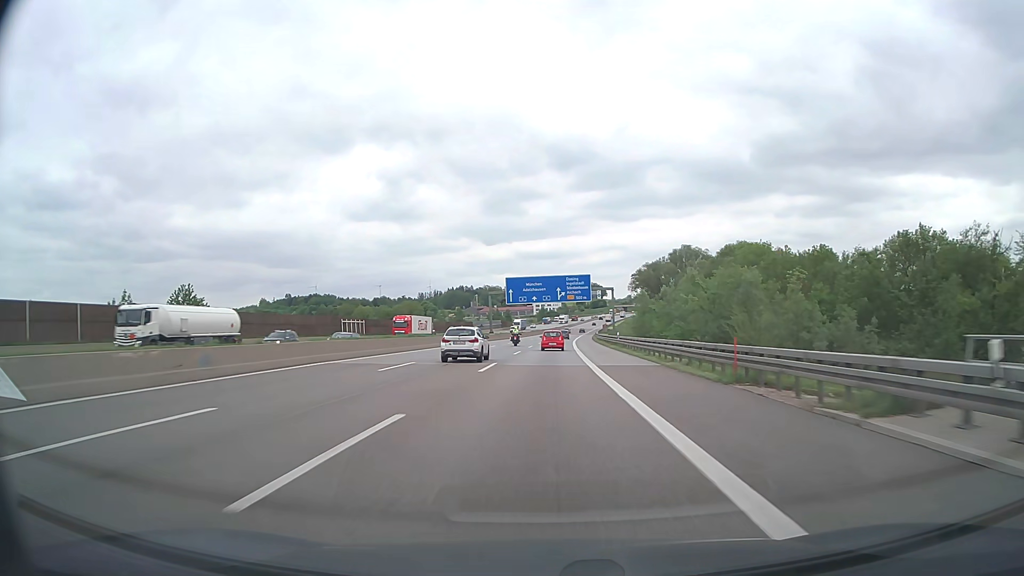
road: motorway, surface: asphalt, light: Day
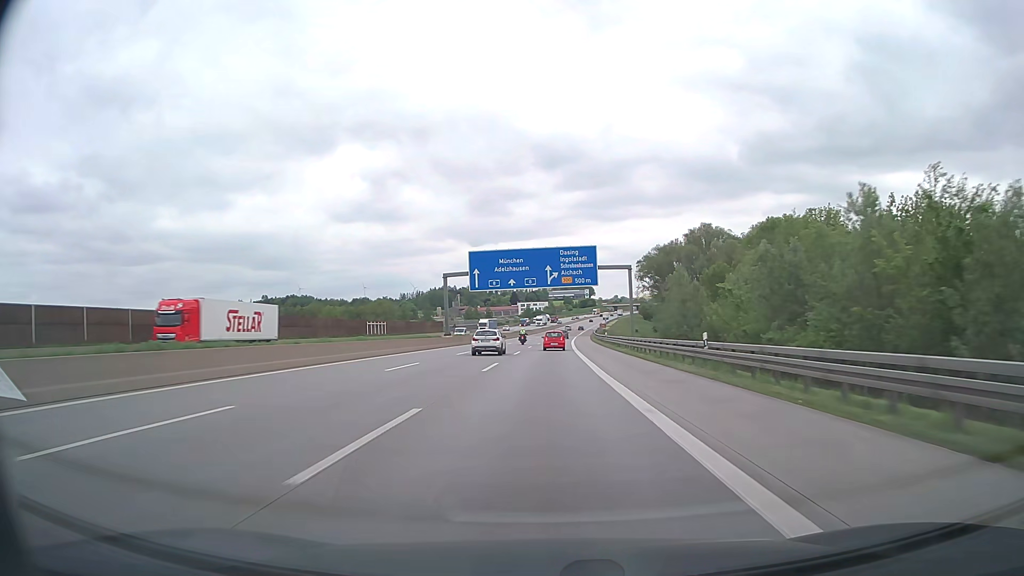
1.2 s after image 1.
(+0.3, +34.6) m; +1°
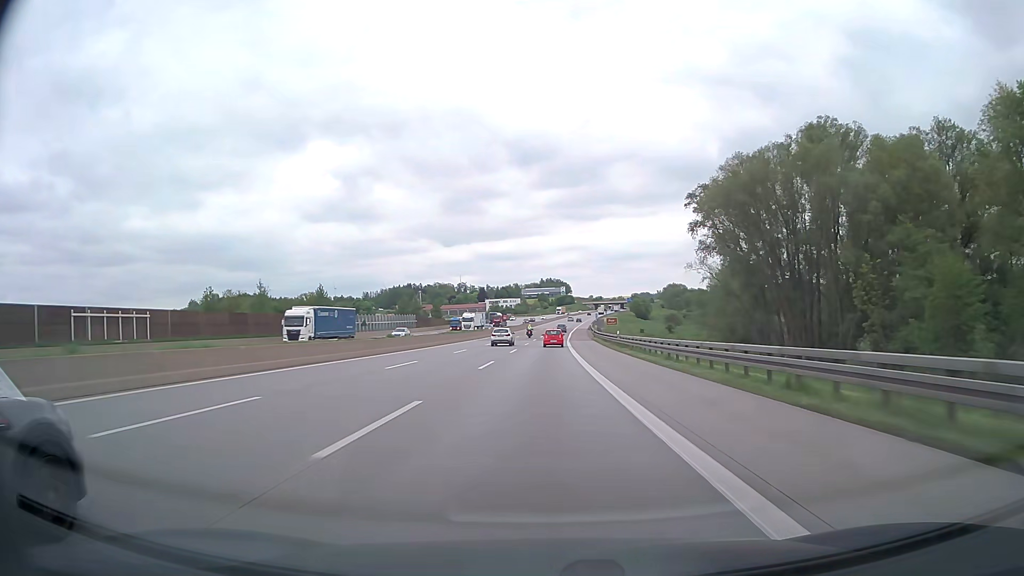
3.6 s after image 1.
(+1.5, +70.4) m; +2°
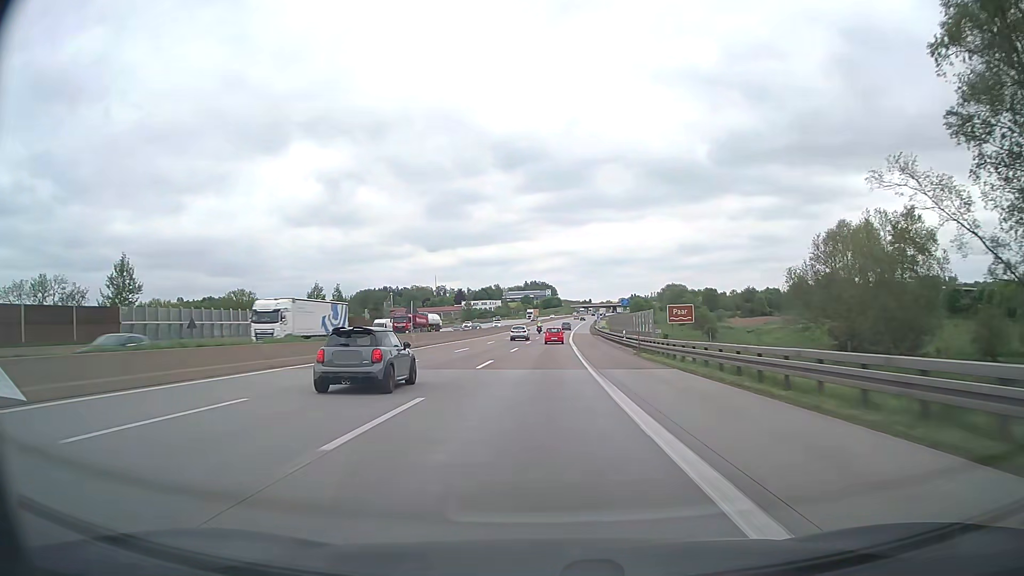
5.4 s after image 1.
(+0.5, +53.6) m; +1°
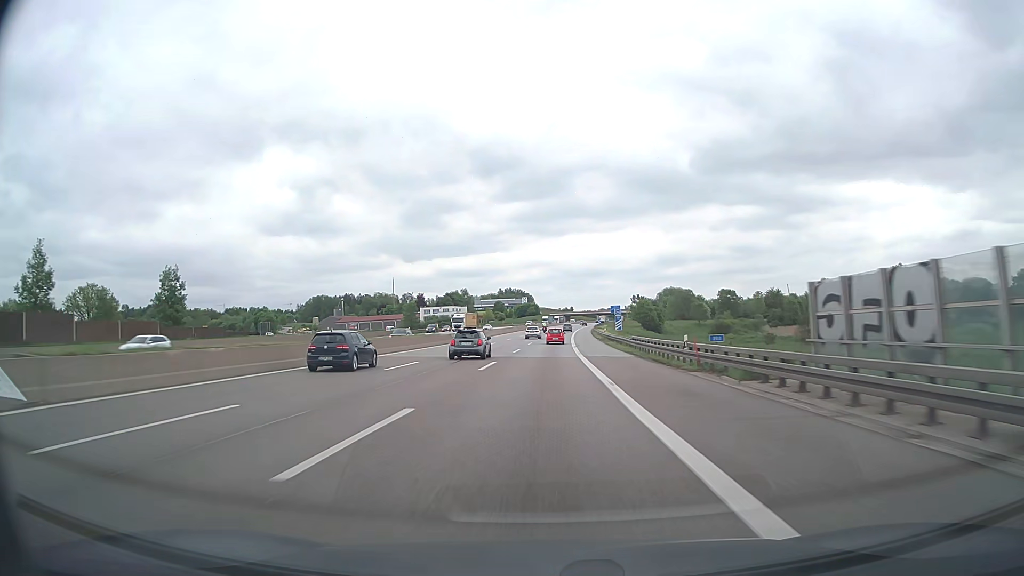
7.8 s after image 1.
(+1.2, +72.0) m; +2°
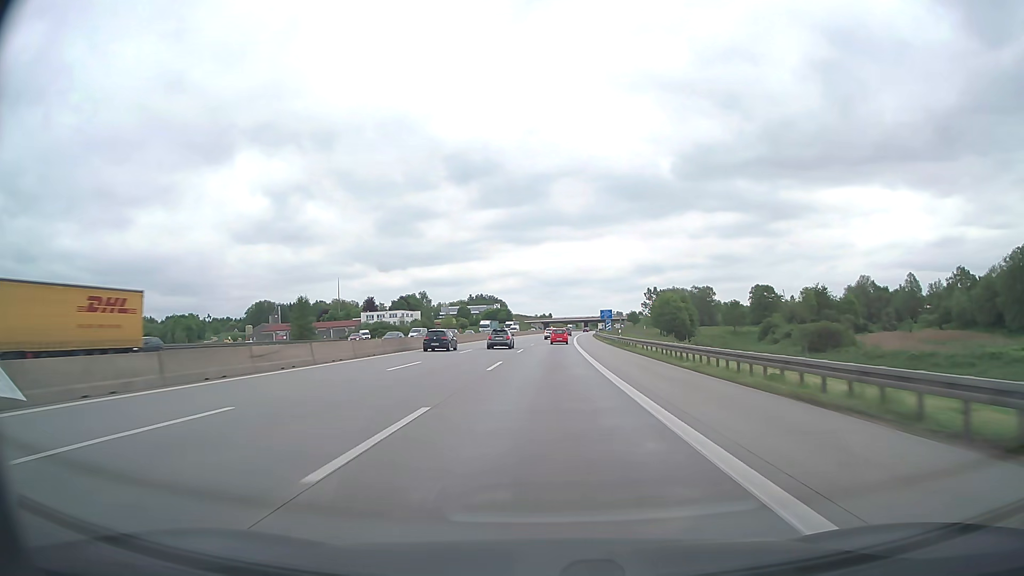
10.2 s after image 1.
(+1.1, +72.2) m; +2°
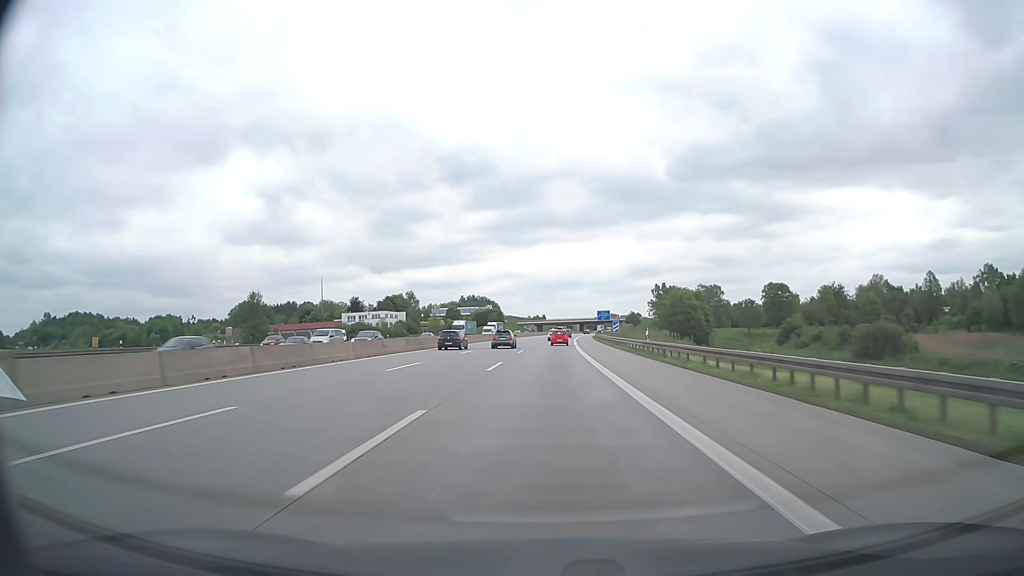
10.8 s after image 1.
(+0.1, +18.0) m; 0°
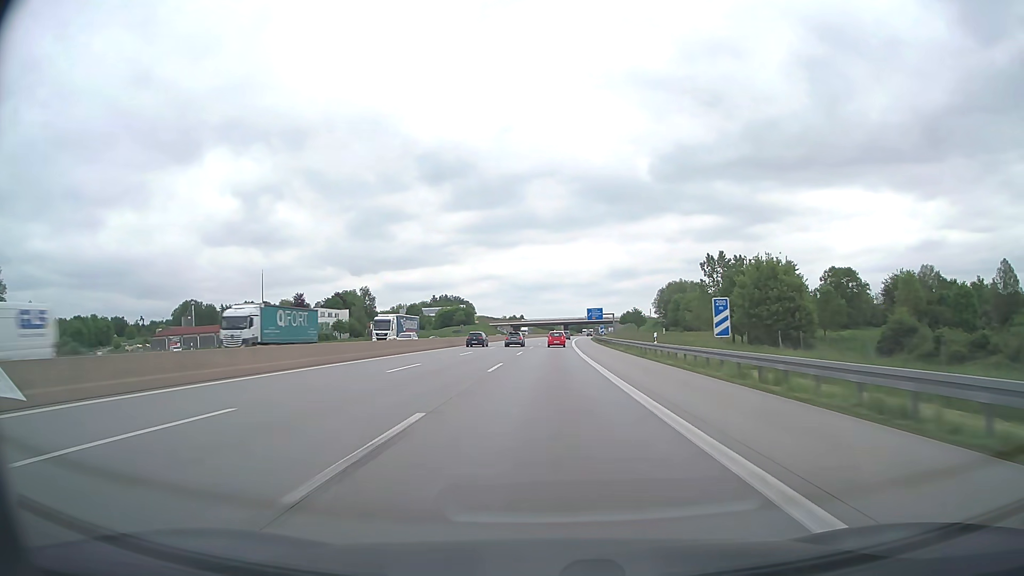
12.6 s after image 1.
(+0.9, +53.7) m; +2°
(0, +10) (0, +20) (0, +30) (0, +40) (+1, +50) (+1, +60) (+1, +70) (+2, +80) (+2, +90) (+3, +100) m
